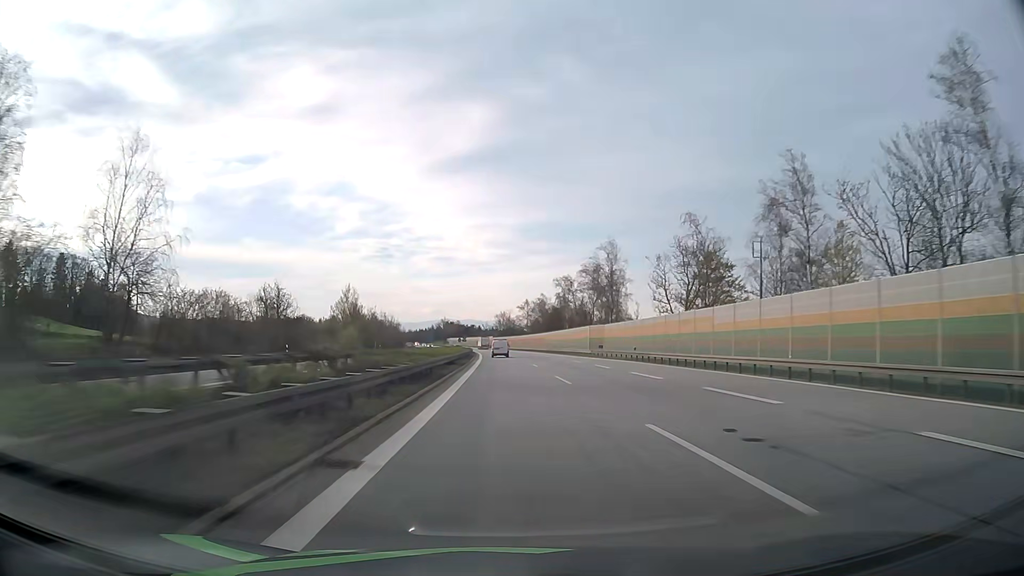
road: motorway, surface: asphalt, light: Day
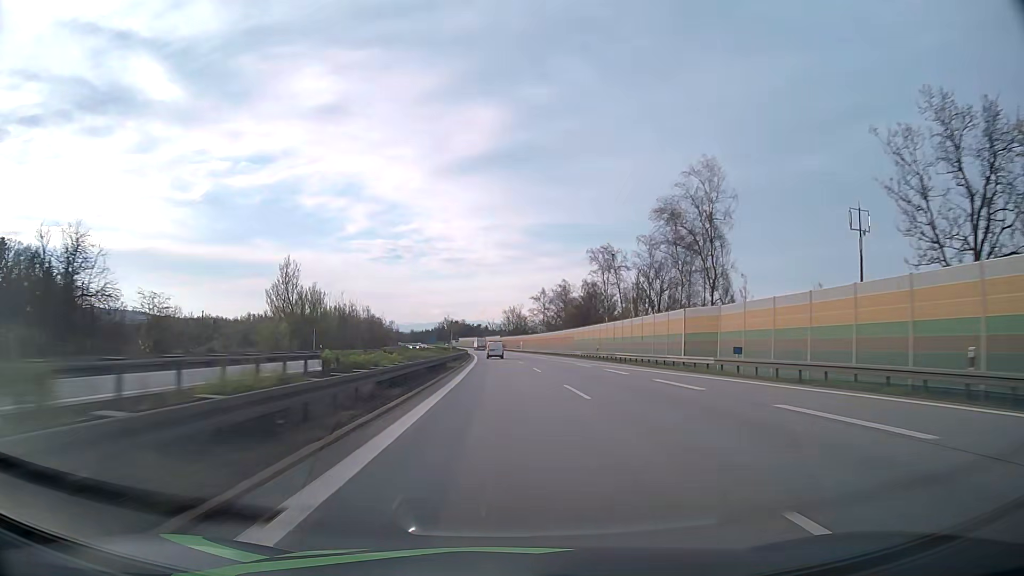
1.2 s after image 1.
(-0.3, +42.5) m; -1°
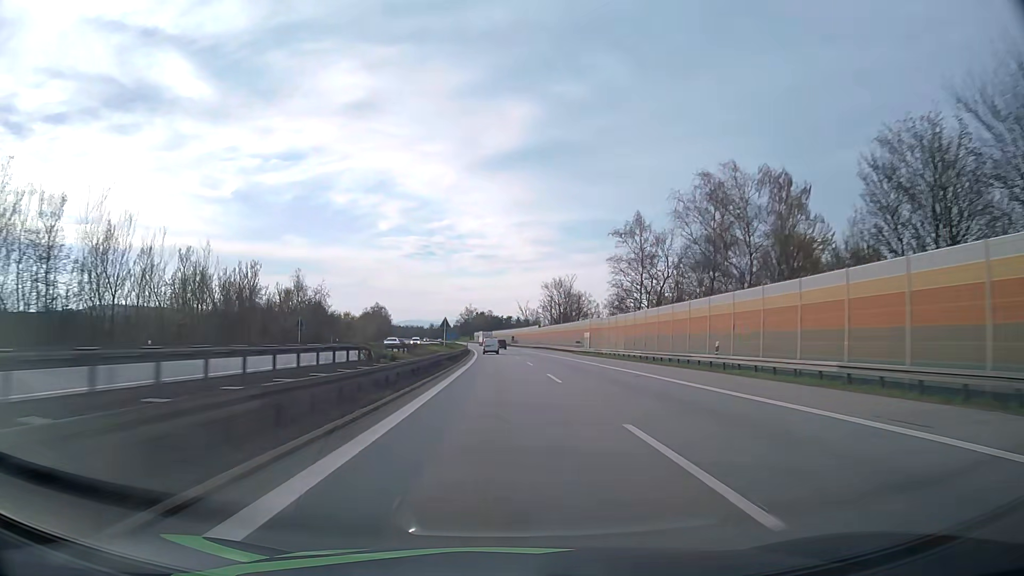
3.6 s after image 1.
(-1.6, +85.1) m; -3°
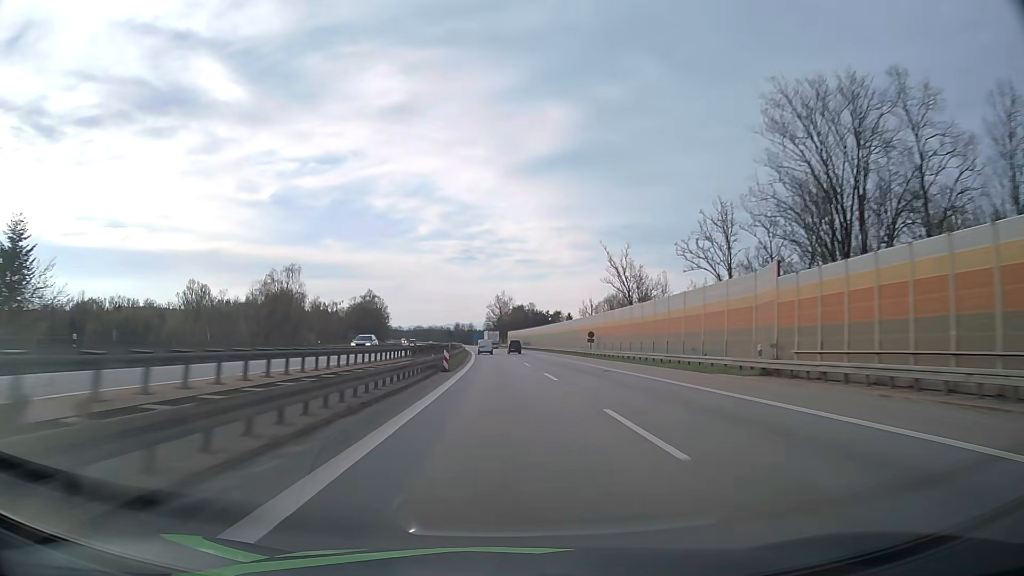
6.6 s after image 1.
(-3.0, +106.6) m; -3°
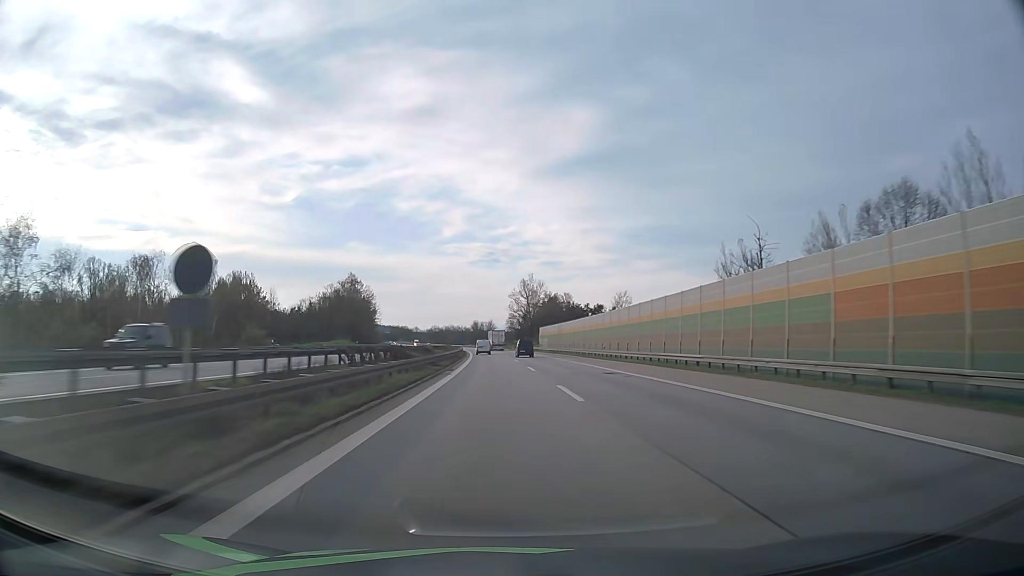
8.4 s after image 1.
(-1.1, +64.1) m; -2°
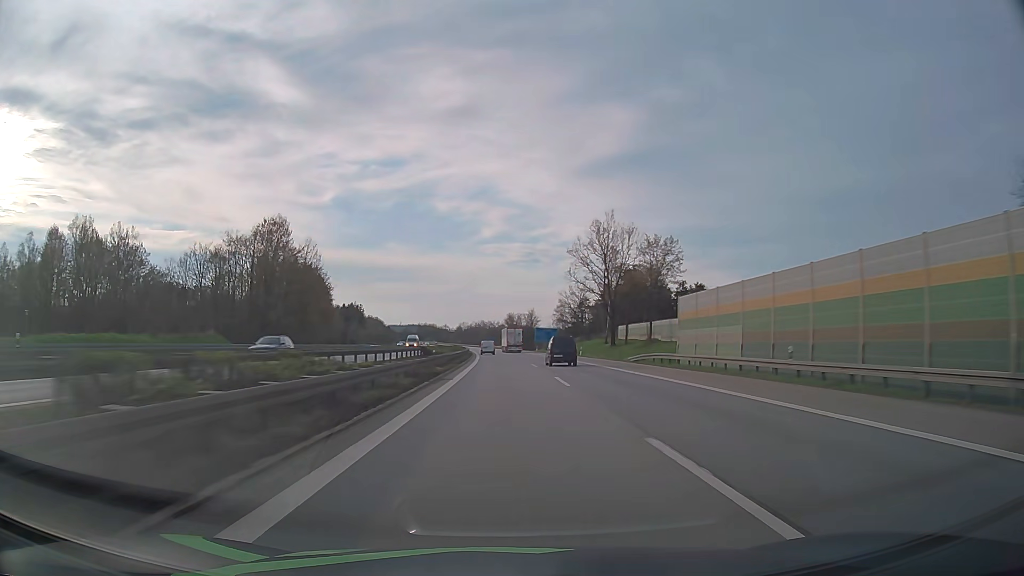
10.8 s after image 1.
(-2.7, +85.1) m; -3°
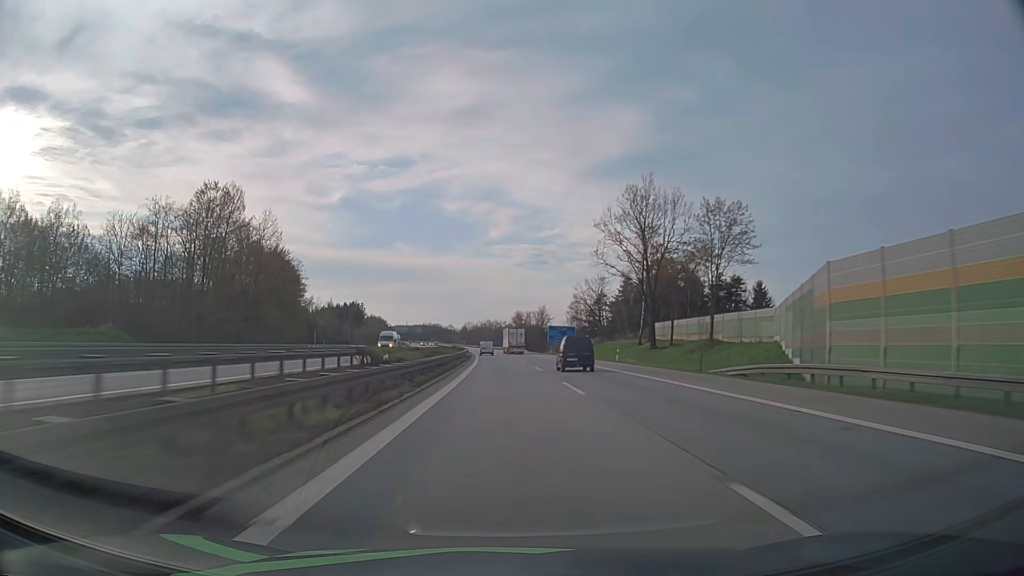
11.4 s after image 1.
(-0.1, +21.2) m; -1°
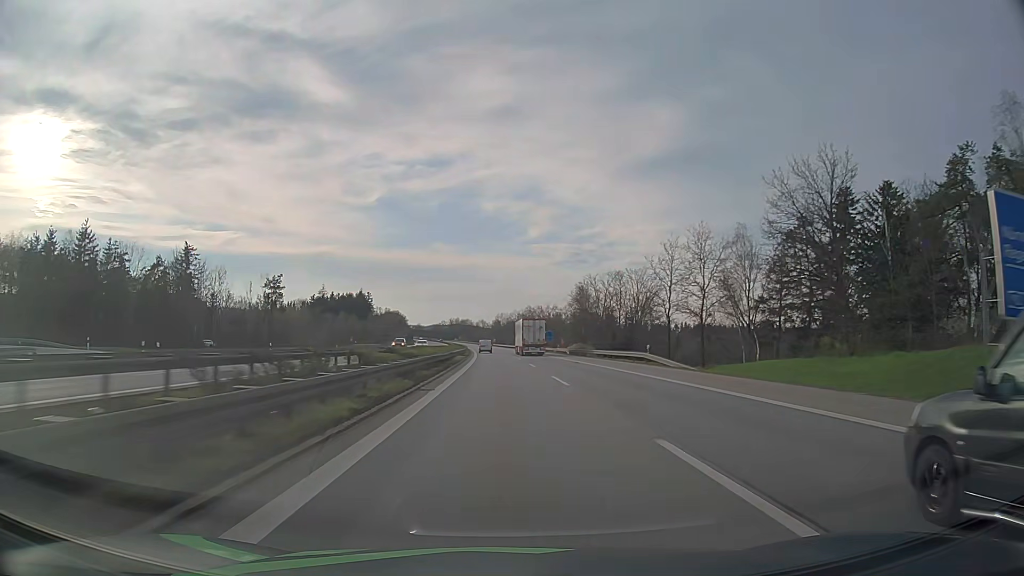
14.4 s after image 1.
(-2.9, +106.3) m; -3°
(0, +10) (0, +20) (0, +30) (0, +40) (-1, +50) (-1, +60) (-1, +70) (-2, +80) (-2, +90) (-3, +100) m
